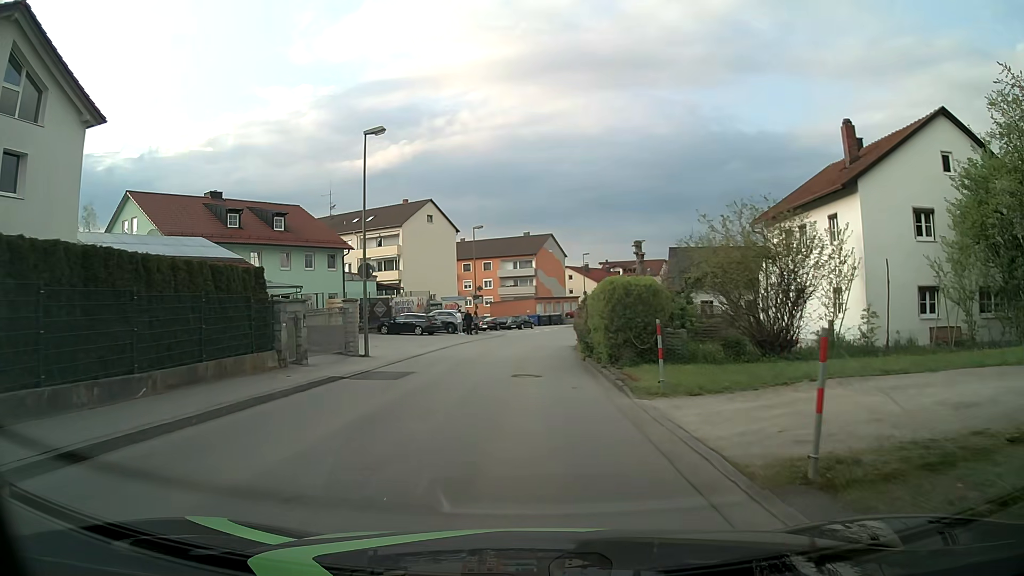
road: unclassified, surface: asphalt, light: Day
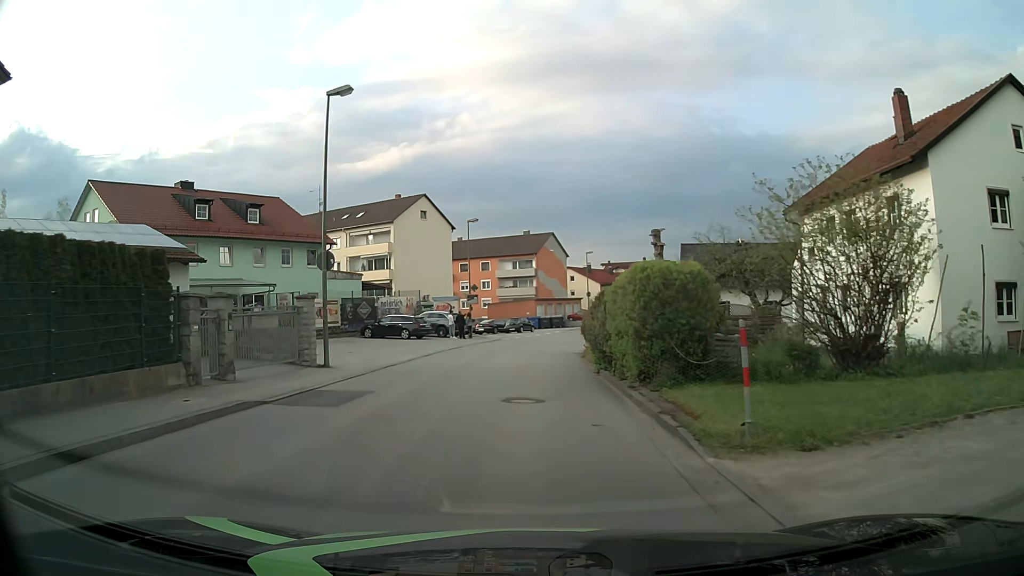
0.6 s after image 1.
(0.0, +4.8) m; 0°
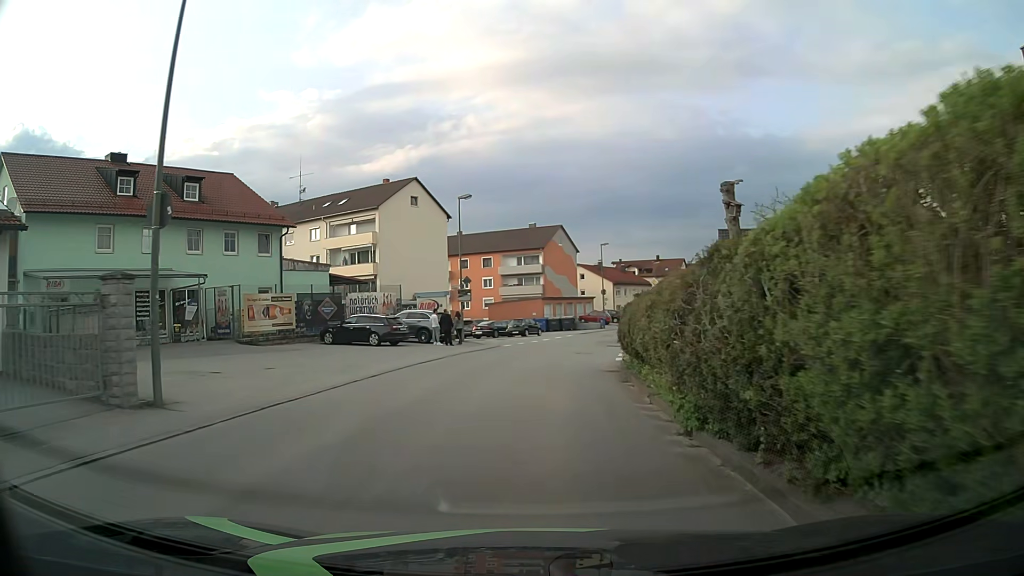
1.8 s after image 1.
(-0.1, +9.6) m; -1°
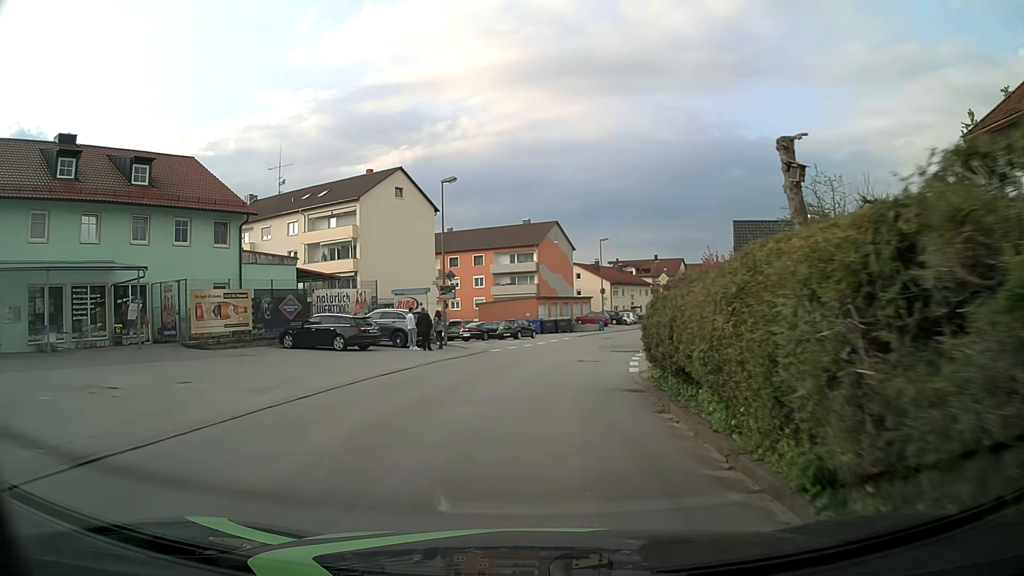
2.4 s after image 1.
(0.0, +4.8) m; +1°
